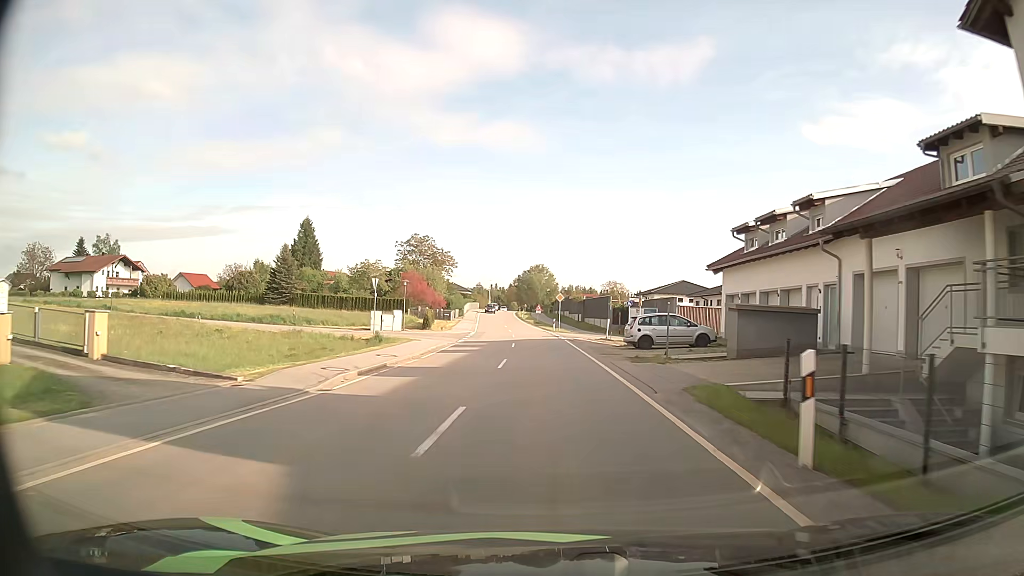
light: Day
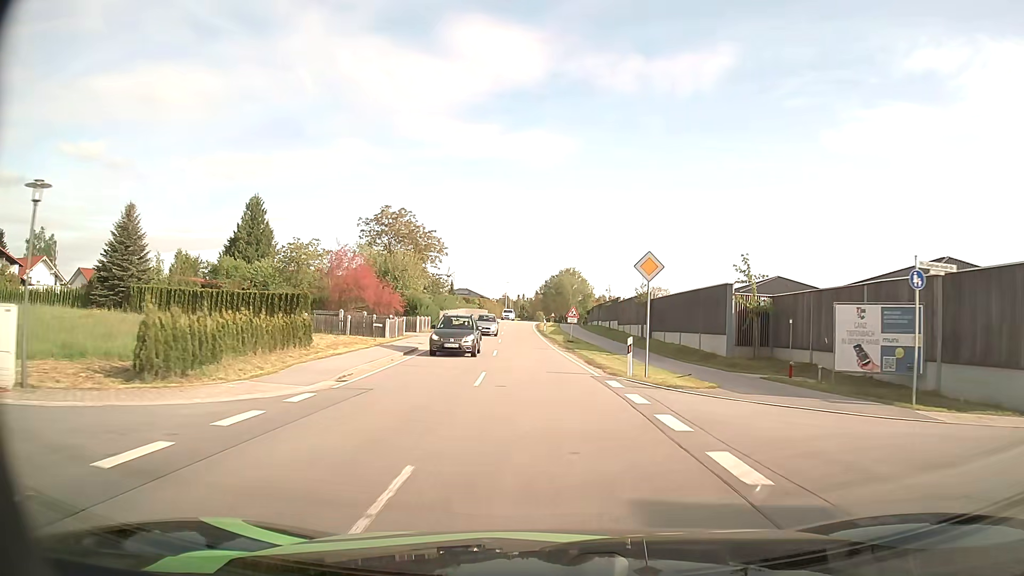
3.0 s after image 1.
(-0.8, +40.3) m; -3°
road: tertiary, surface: asphalt
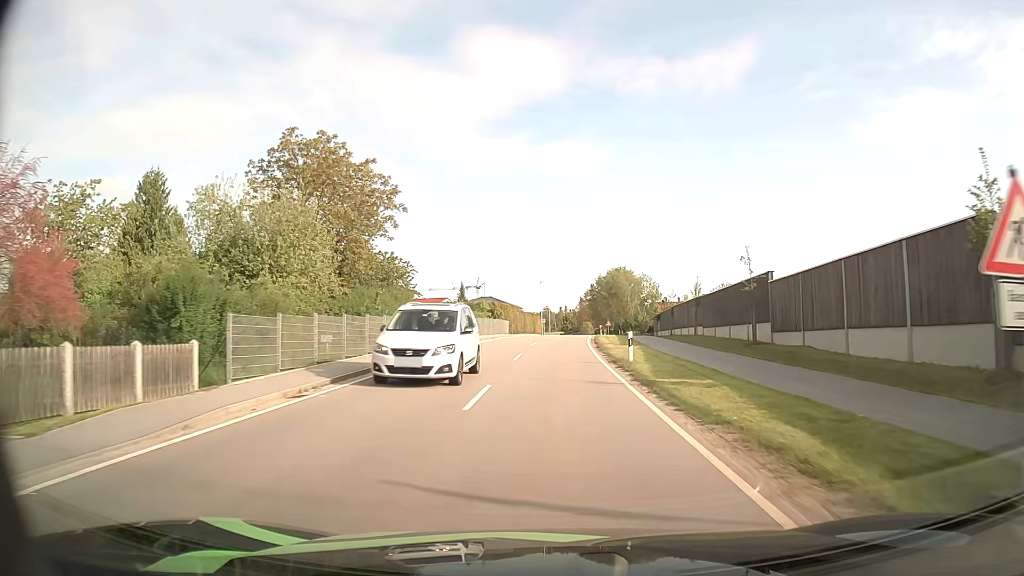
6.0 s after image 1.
(-1.4, +40.4) m; -4°
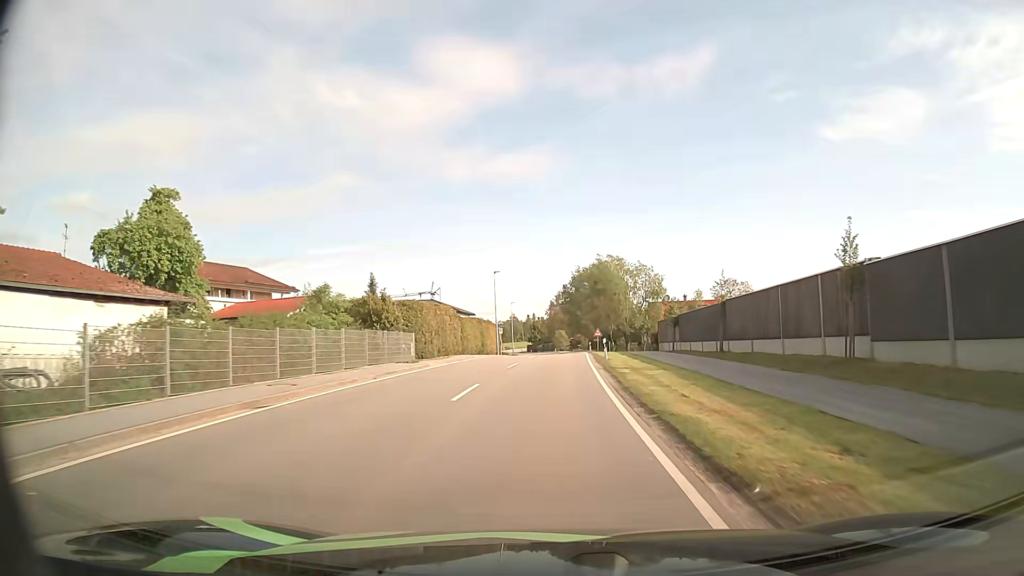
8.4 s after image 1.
(+0.8, +33.8) m; +3°
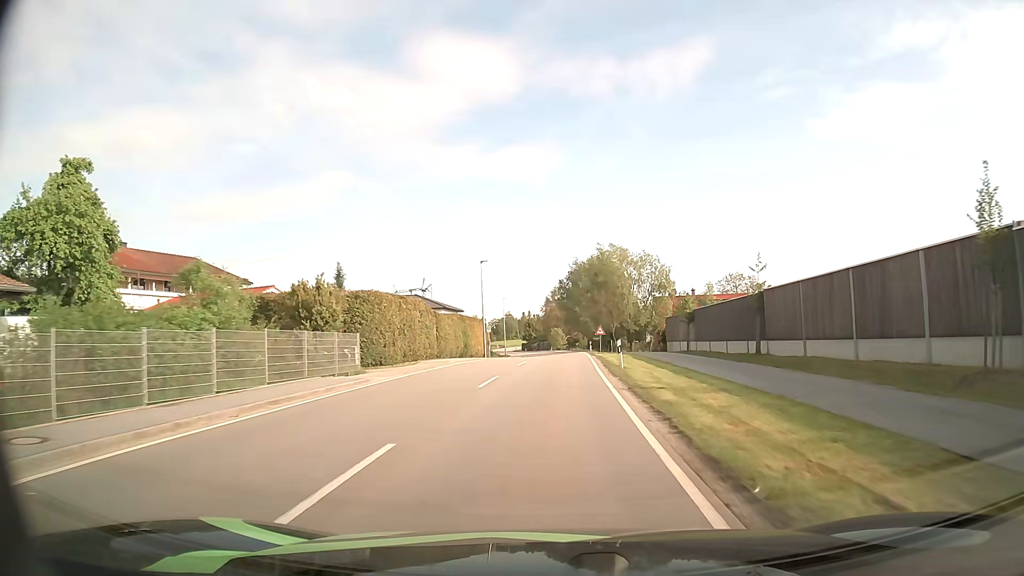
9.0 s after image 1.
(0.0, +8.6) m; 0°
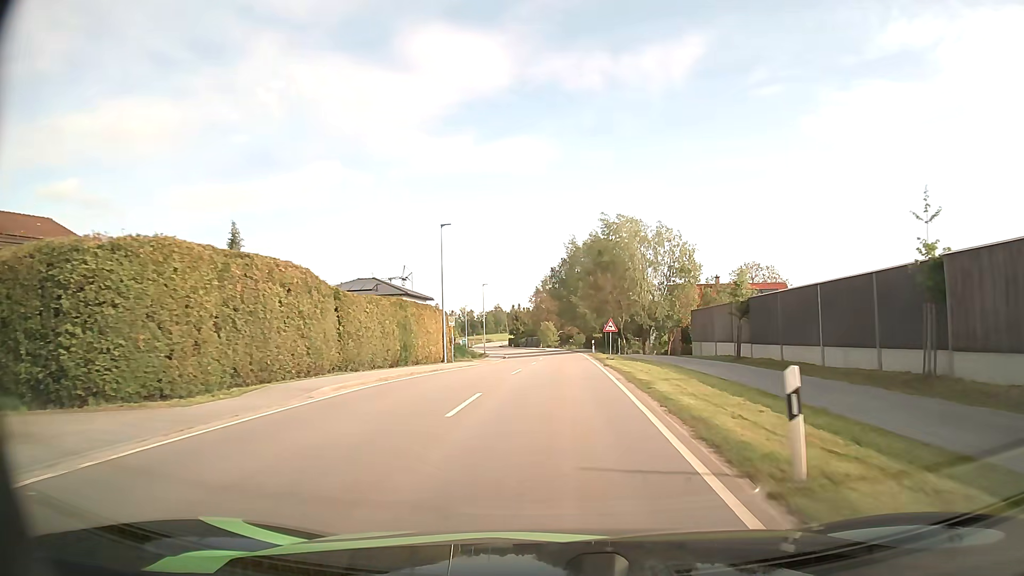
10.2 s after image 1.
(+0.1, +17.4) m; +1°
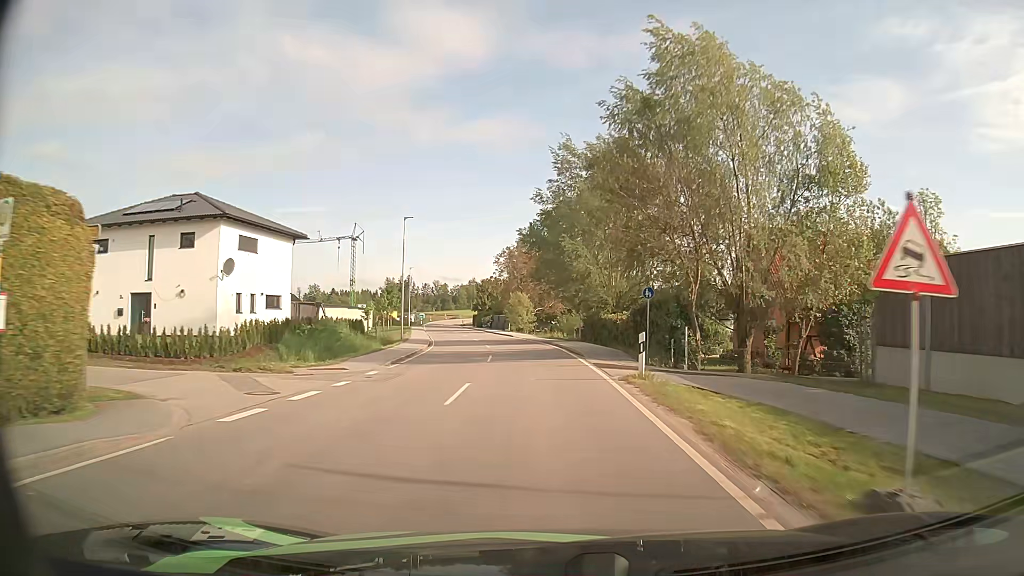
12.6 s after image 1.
(+0.7, +35.1) m; +2°
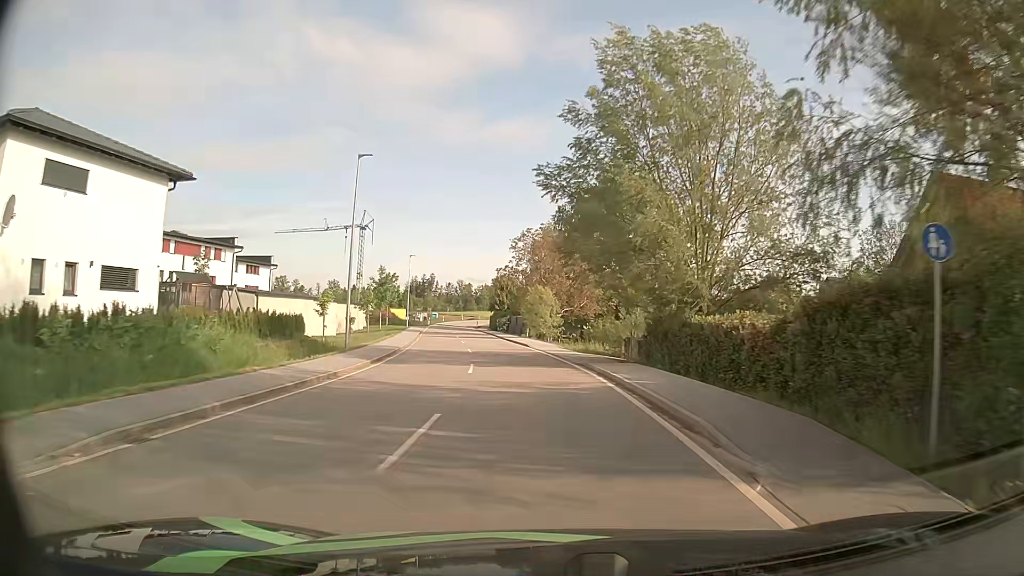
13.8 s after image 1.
(-0.2, +17.3) m; -2°
(0, +10) (-1, +20) (-2, +30) (-3, +40) (-5, +50) (-6, +60) (-8, +69) (-10, +79) (-11, +89) (-12, +99) m
